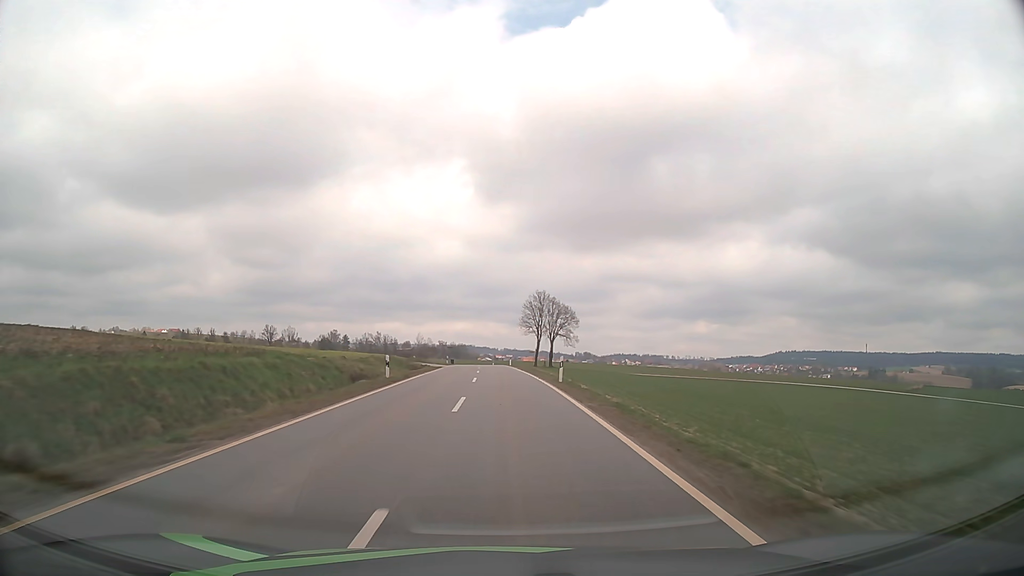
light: Day
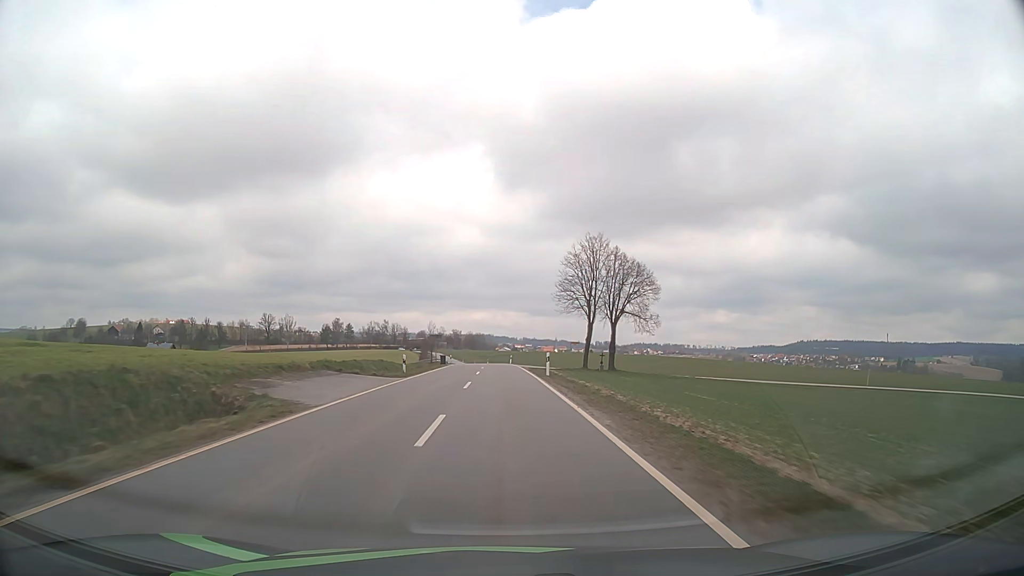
(-0.6, +41.5) m; -2°
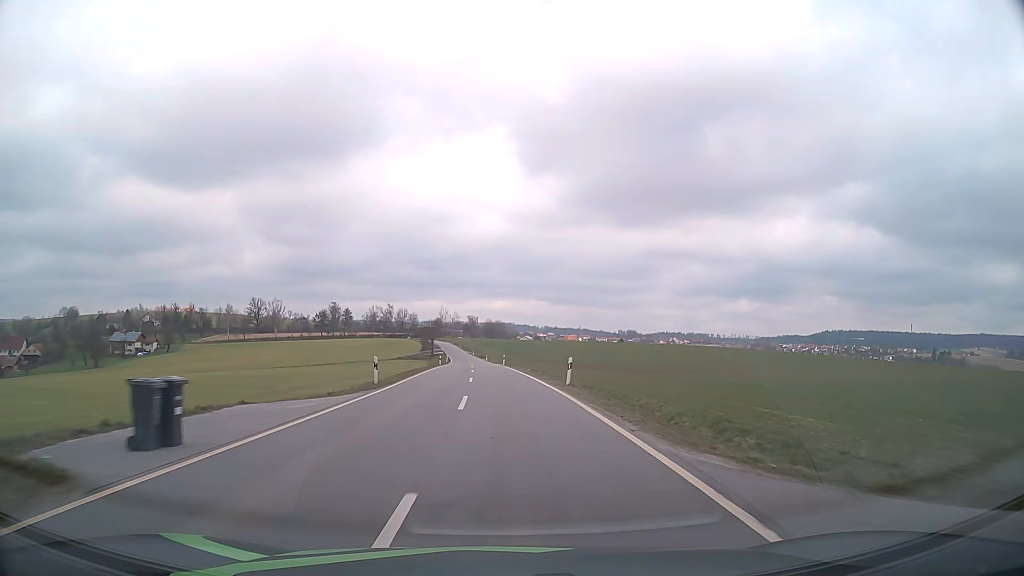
(-0.9, +55.6) m; -2°
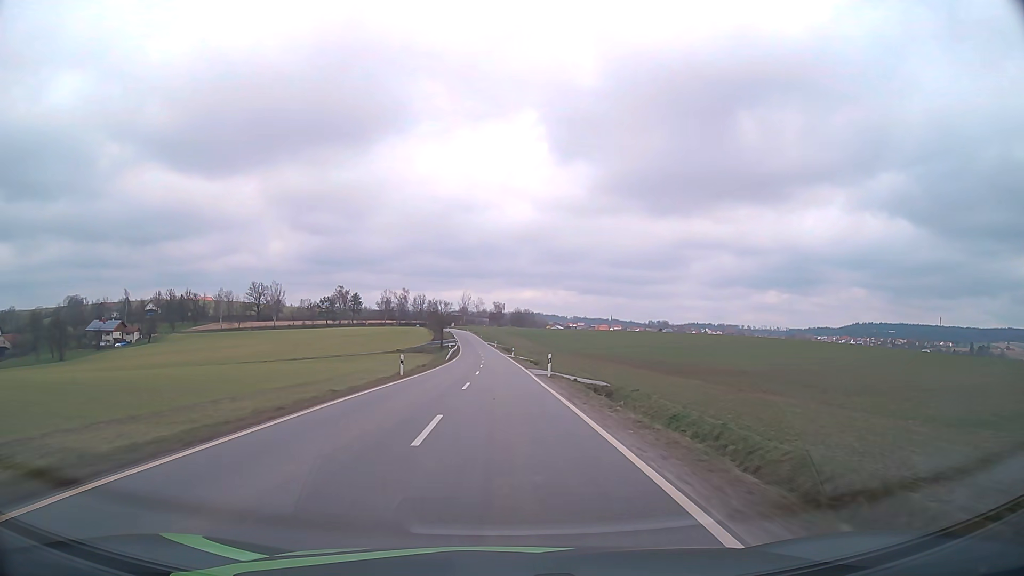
(-0.8, +42.1) m; -2°
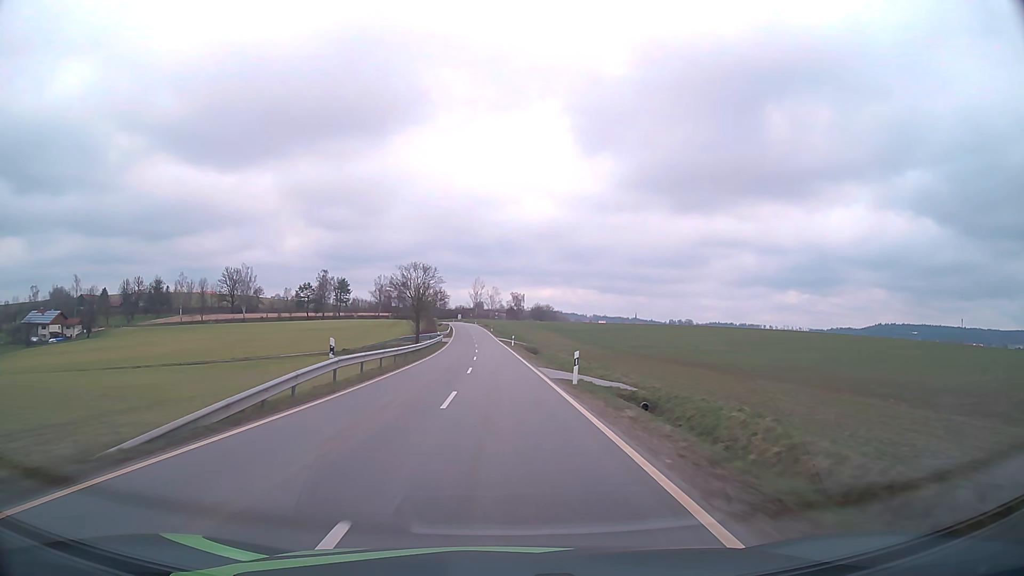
(-0.8, +56.8) m; -1°
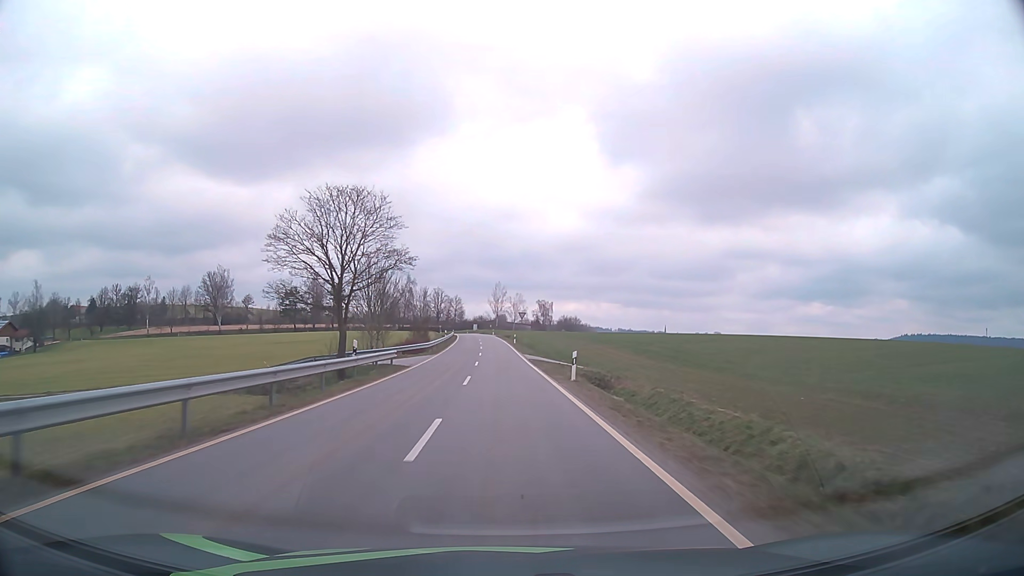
(-0.8, +42.2) m; -2°
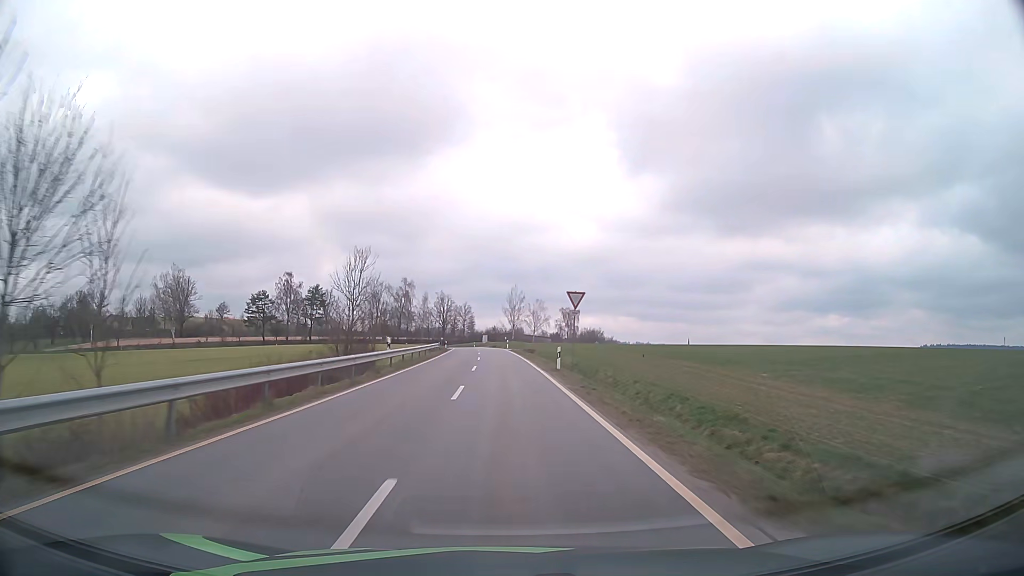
(-0.5, +41.6) m; -1°
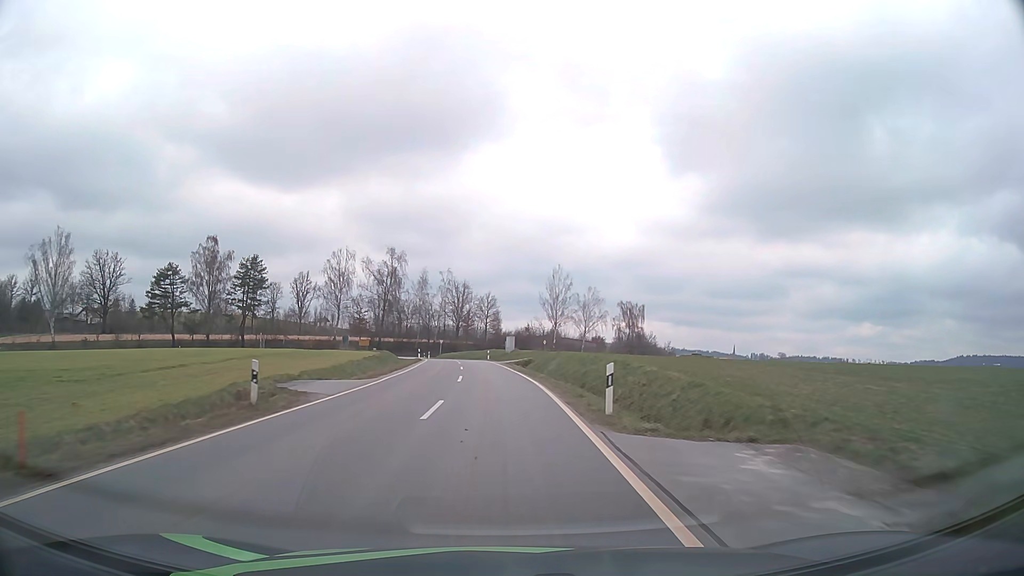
(-1.1, +63.3) m; -3°
(0, +10) (0, +20) (-1, +30) (-1, +40) (-2, +50) (-3, +60) (-4, +70) (-7, +79) (-10, +89) (-13, +98) m
